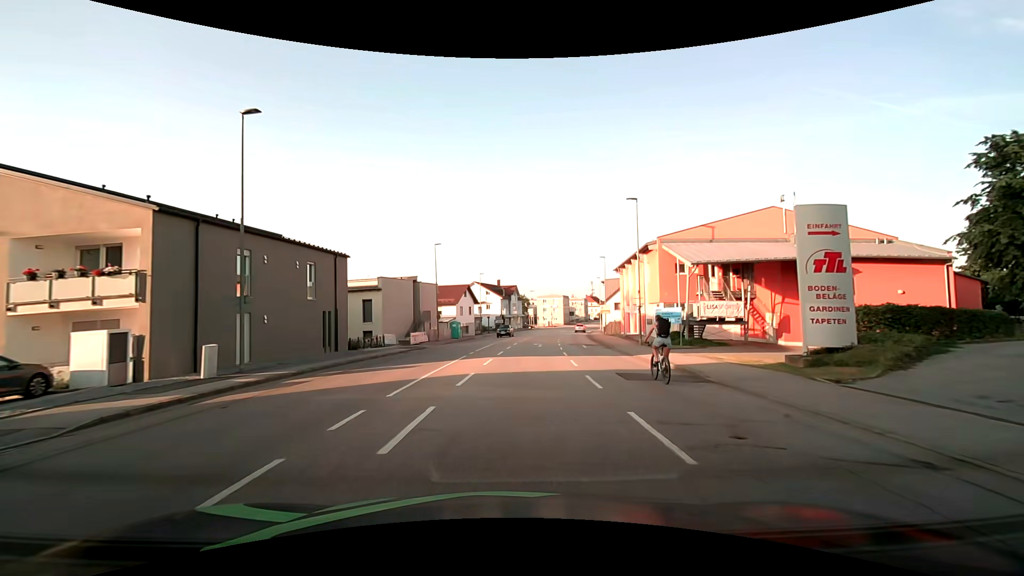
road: tertiary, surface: asphalt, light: Day
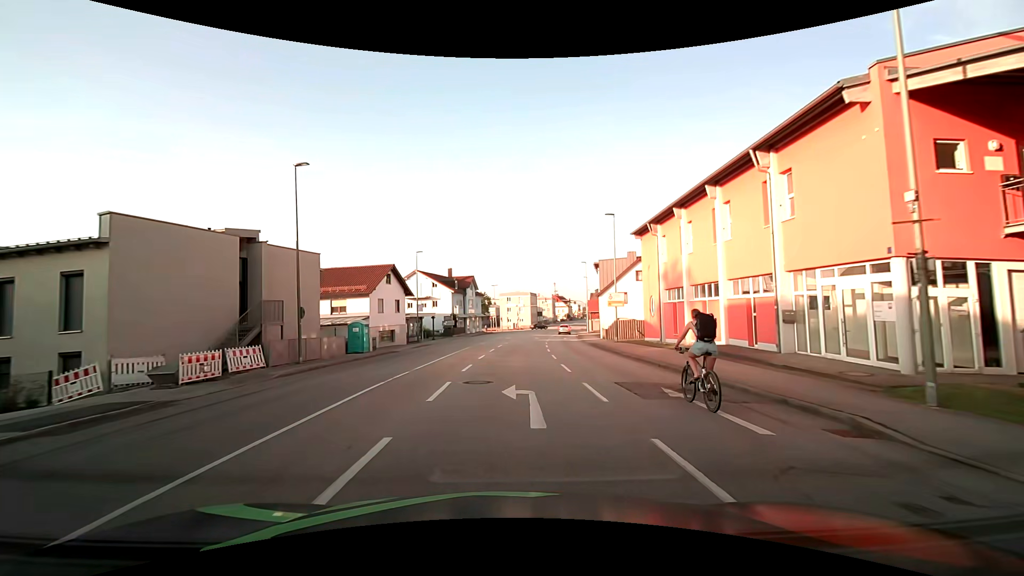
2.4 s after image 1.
(+1.4, +26.4) m; +6°
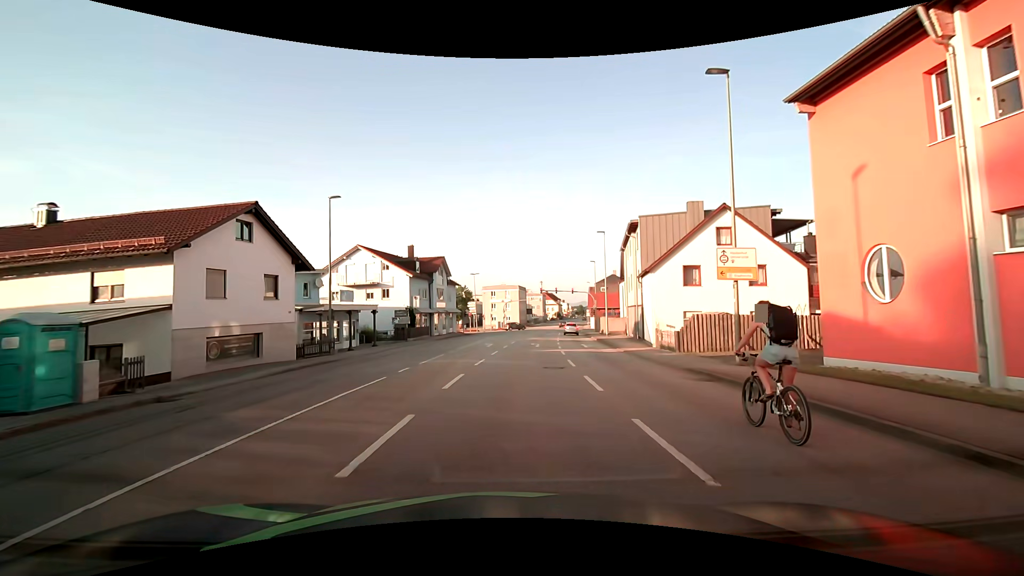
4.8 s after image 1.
(+0.3, +22.7) m; +2°
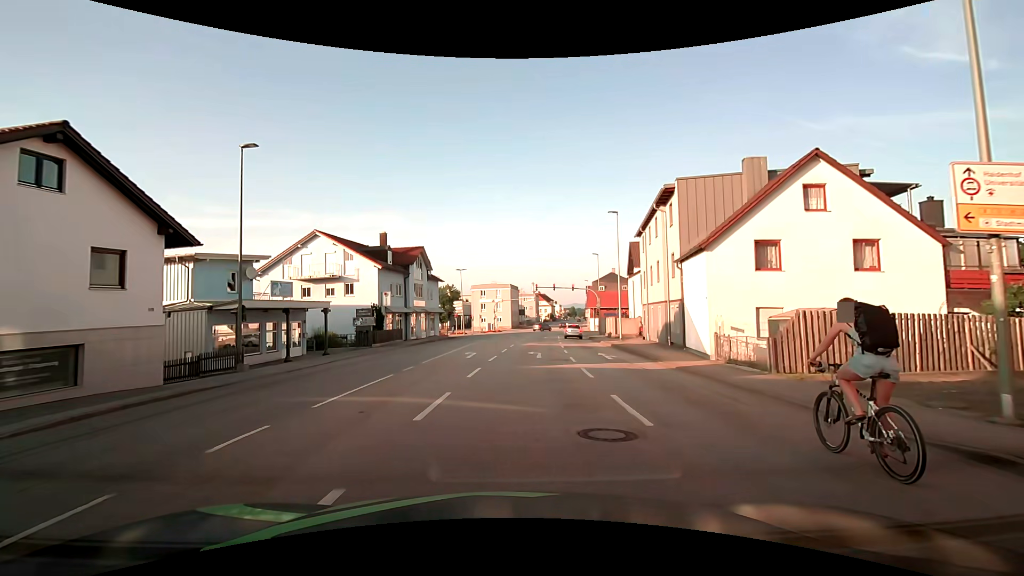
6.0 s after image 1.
(+0.1, +9.3) m; +2°
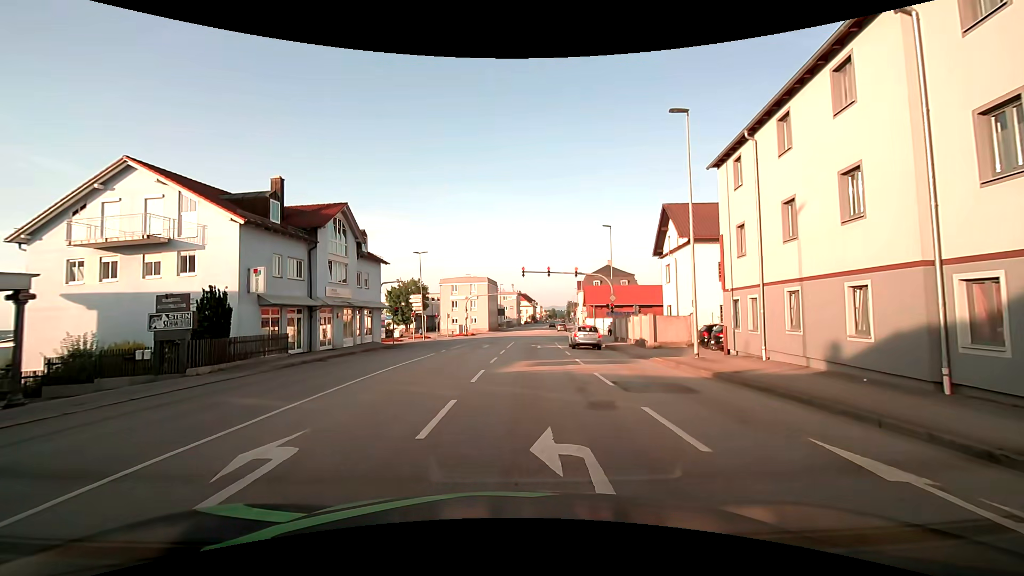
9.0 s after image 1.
(+0.2, +19.3) m; +2°
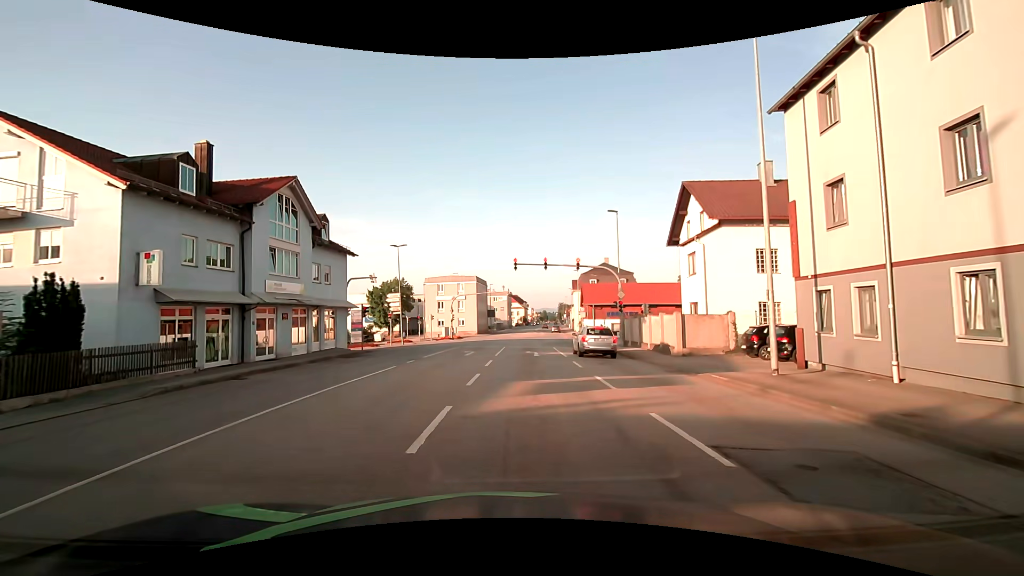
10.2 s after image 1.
(+0.1, +6.6) m; +2°
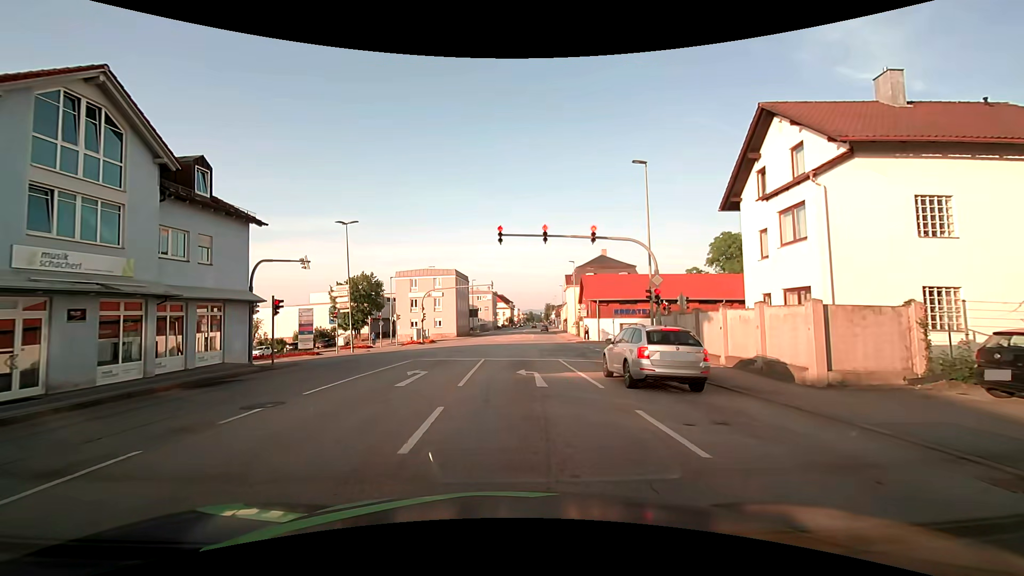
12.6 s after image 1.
(0.0, +11.9) m; +1°
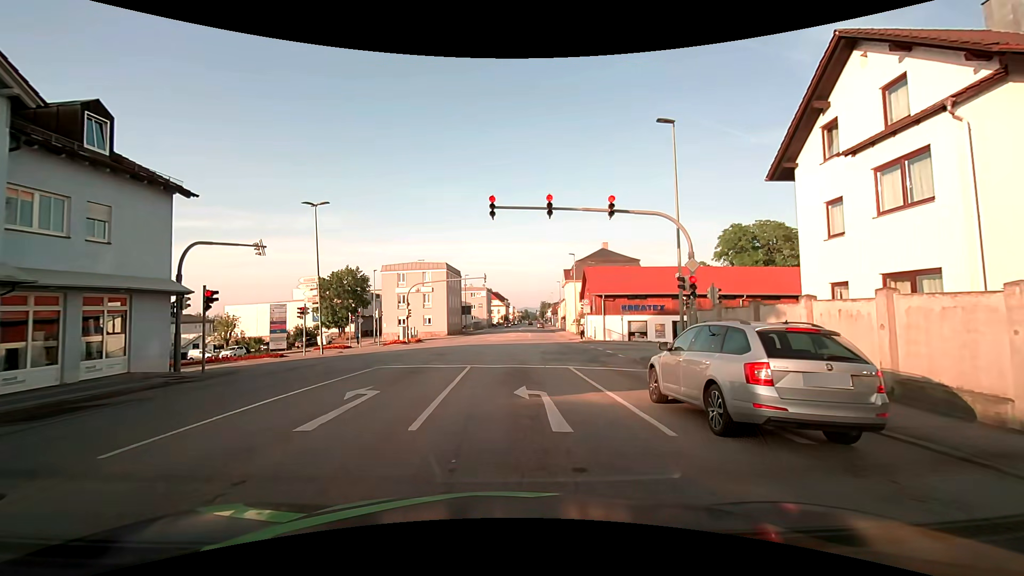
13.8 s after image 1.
(+0.1, +5.2) m; +2°
